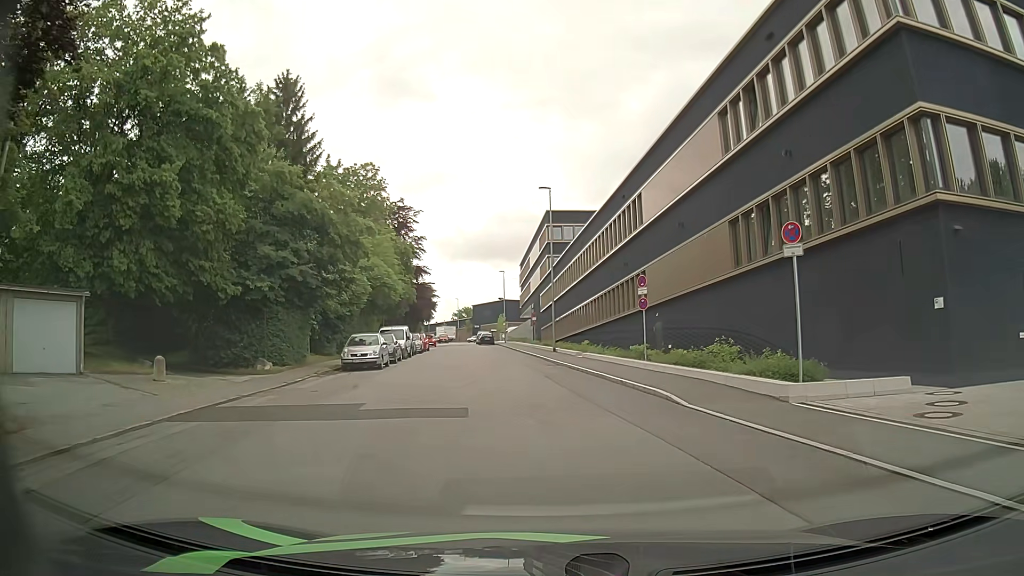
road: residential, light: Day
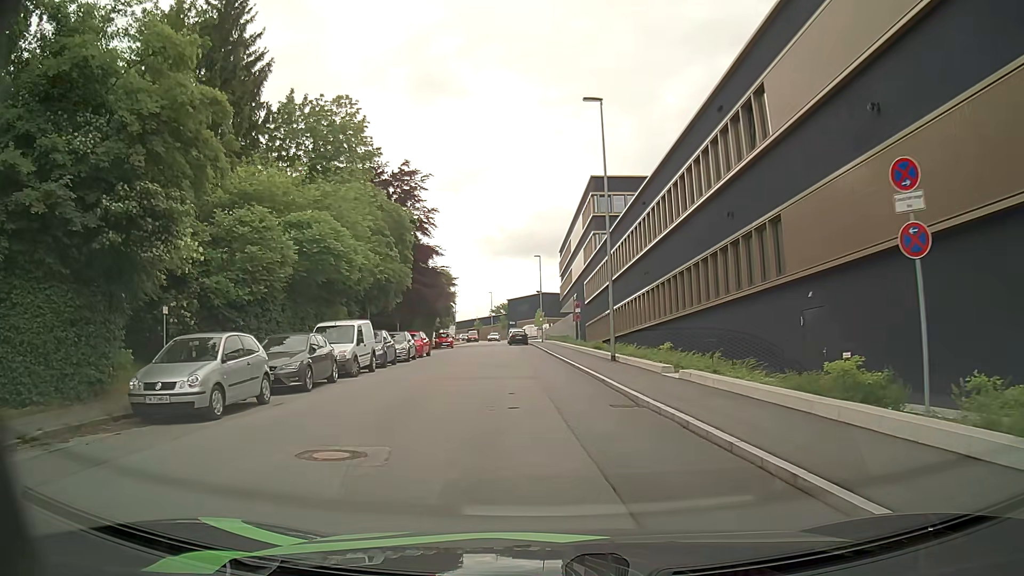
(-0.4, +16.3) m; -5°
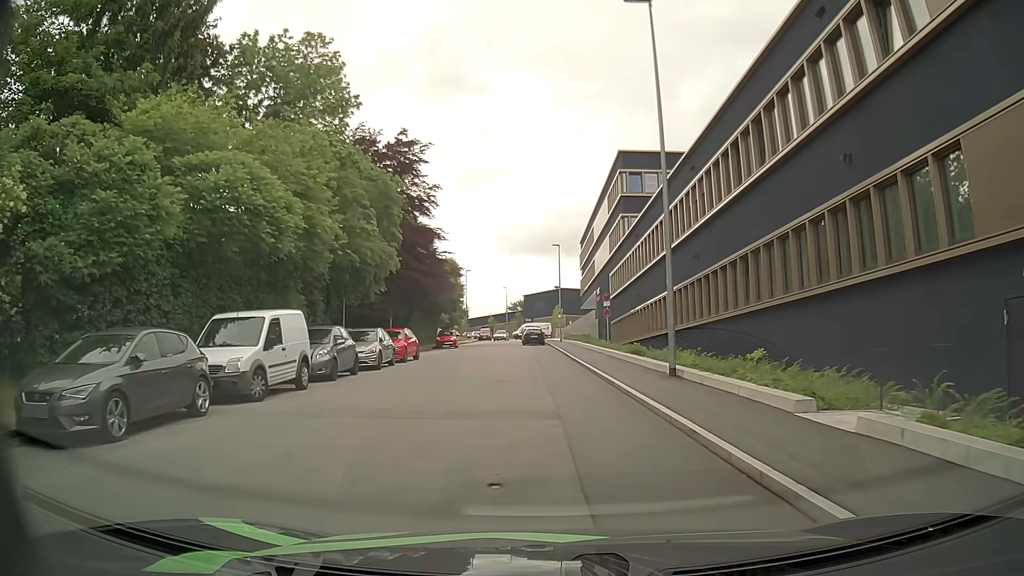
(-0.1, +8.6) m; 0°
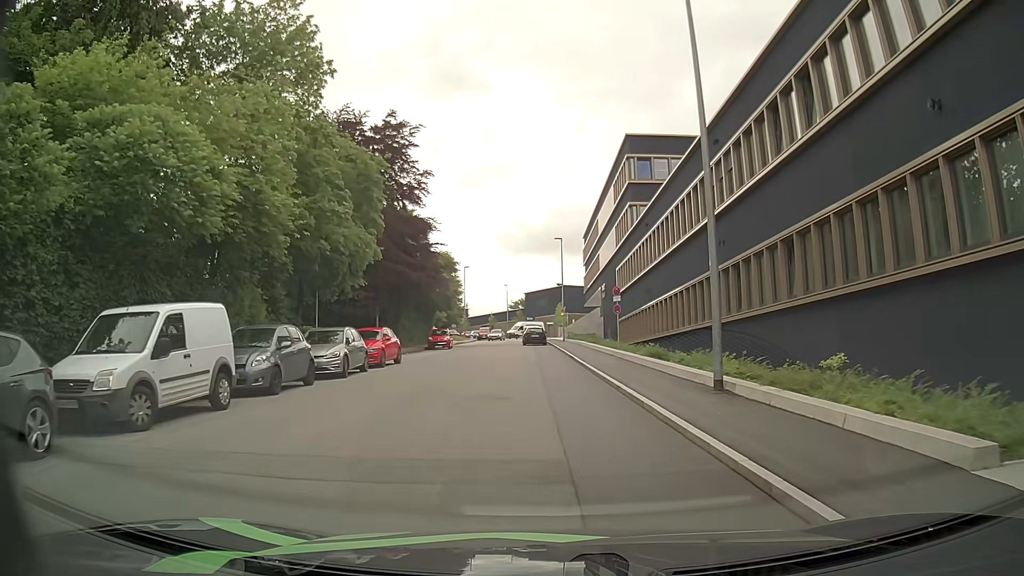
(0.0, +4.2) m; -1°
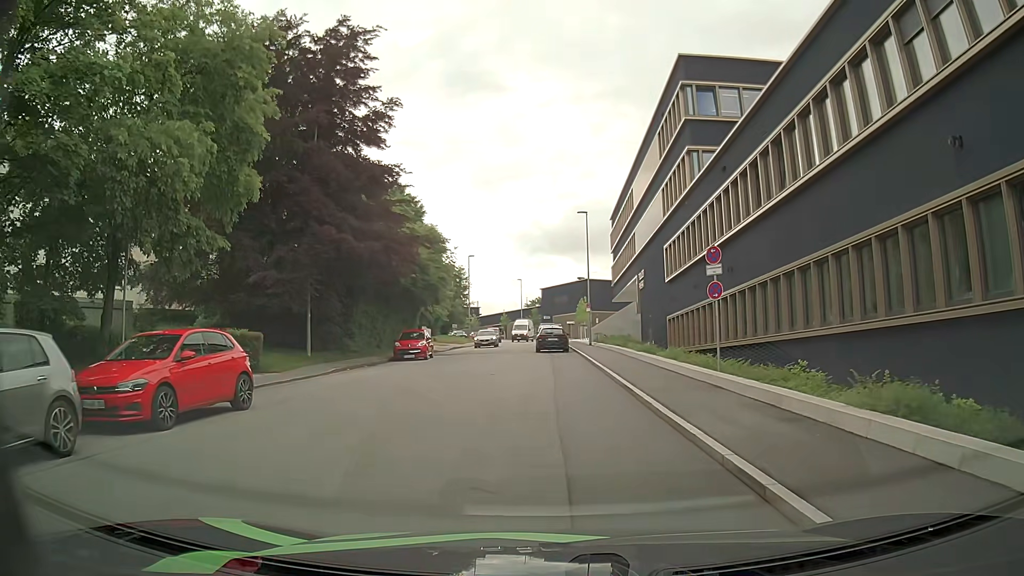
(0.0, +15.2) m; 0°
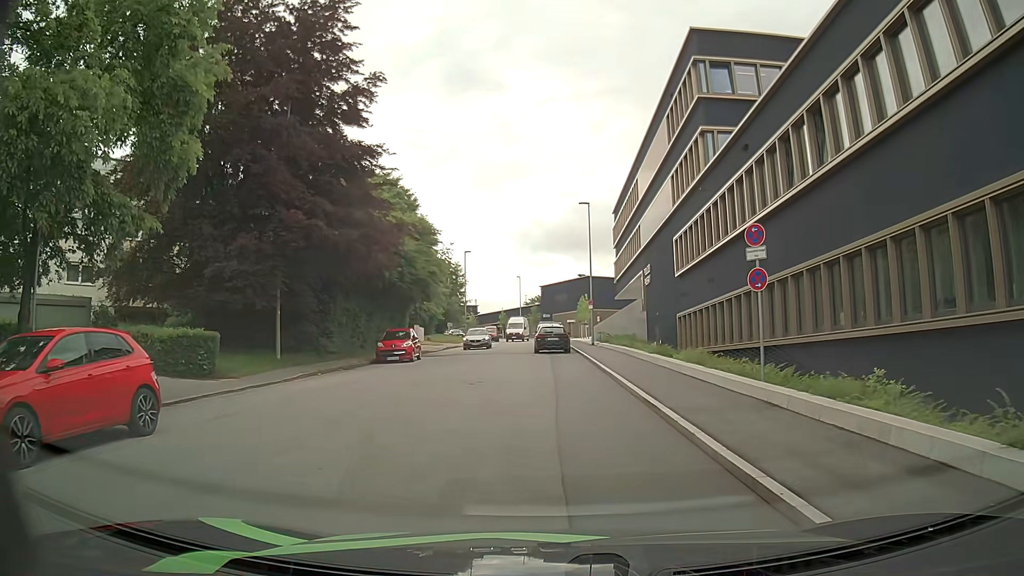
(0.0, +3.2) m; -2°
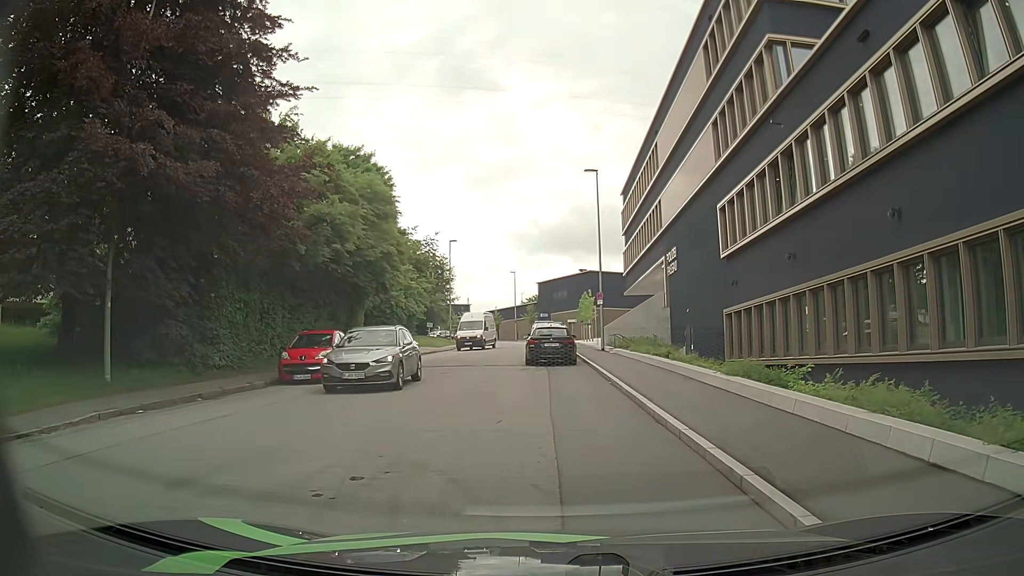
(+0.2, +10.3) m; +1°
